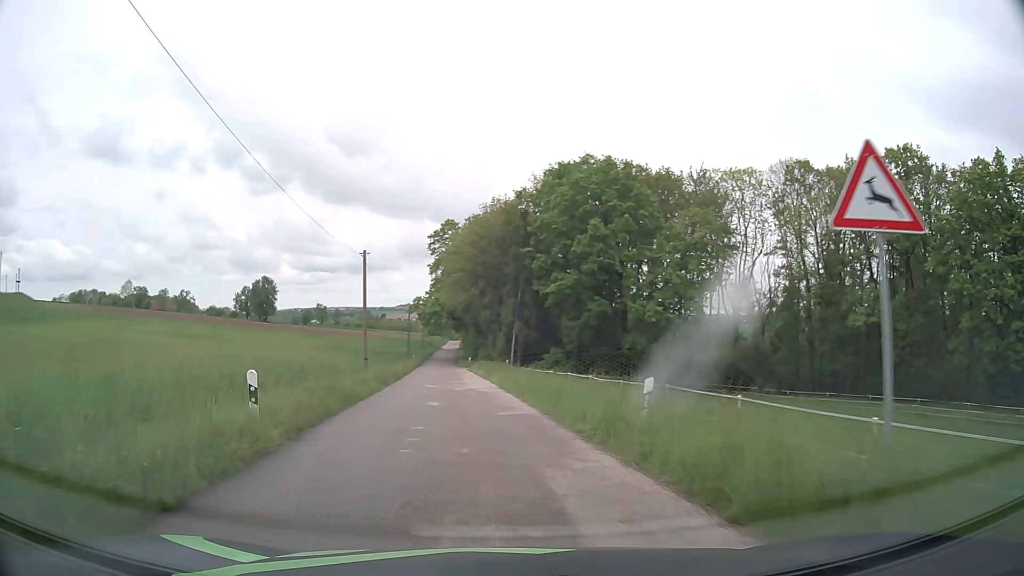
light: Day
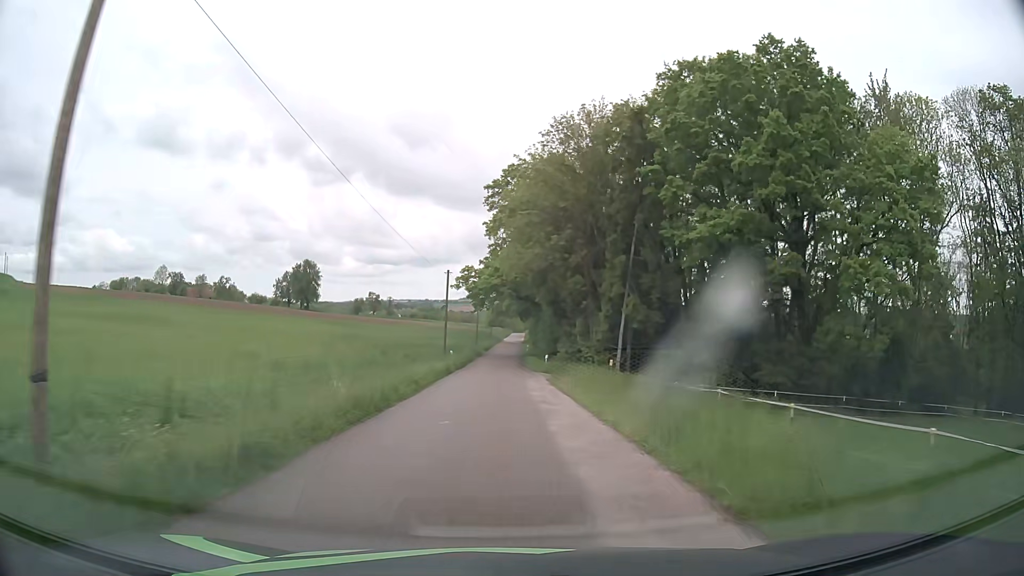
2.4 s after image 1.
(-2.6, +28.8) m; -6°
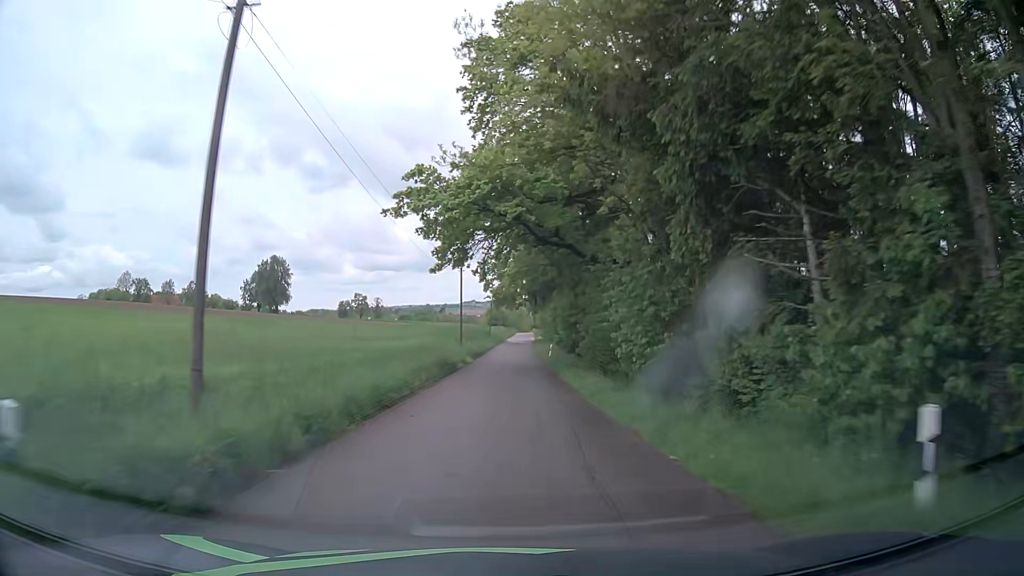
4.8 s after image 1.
(-0.3, +37.9) m; 0°
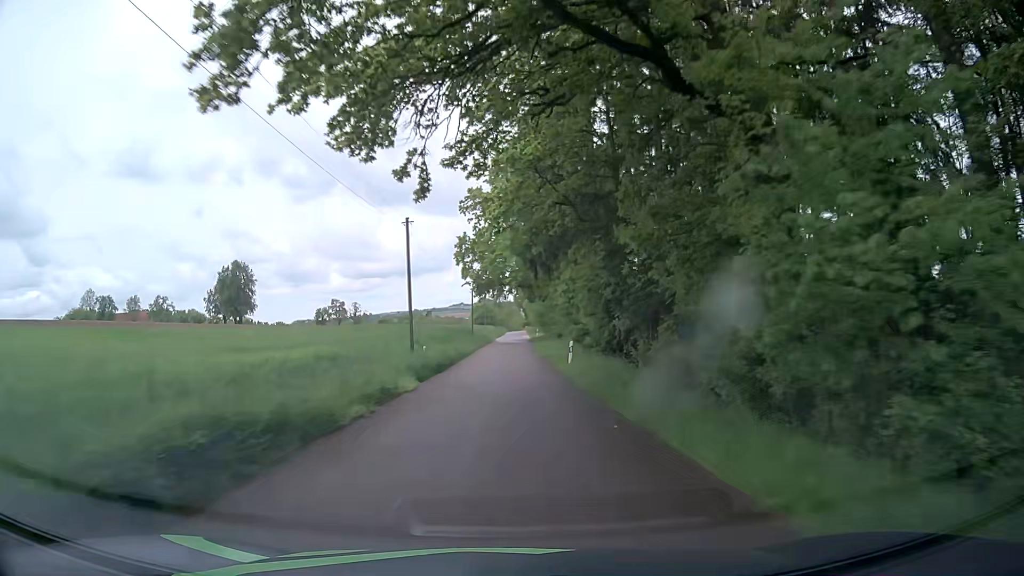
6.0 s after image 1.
(+0.1, +21.6) m; +1°
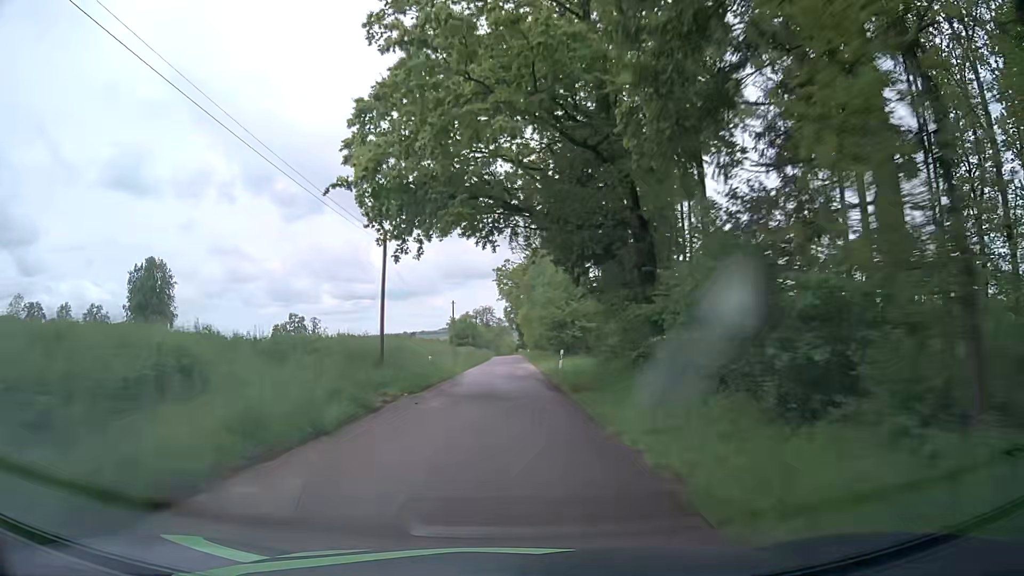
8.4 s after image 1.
(+0.4, +46.4) m; +1°
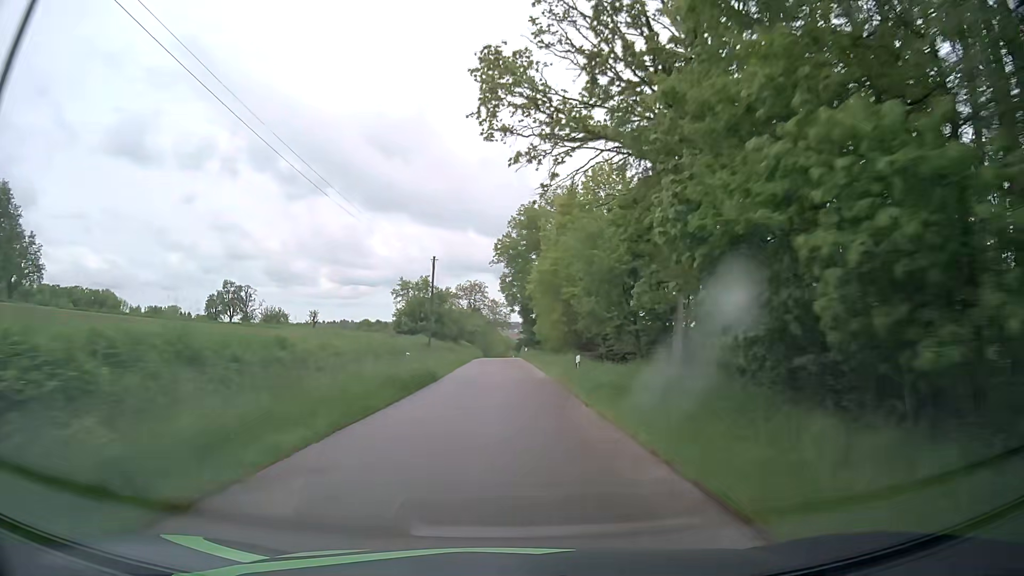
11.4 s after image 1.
(-0.3, +58.9) m; 0°
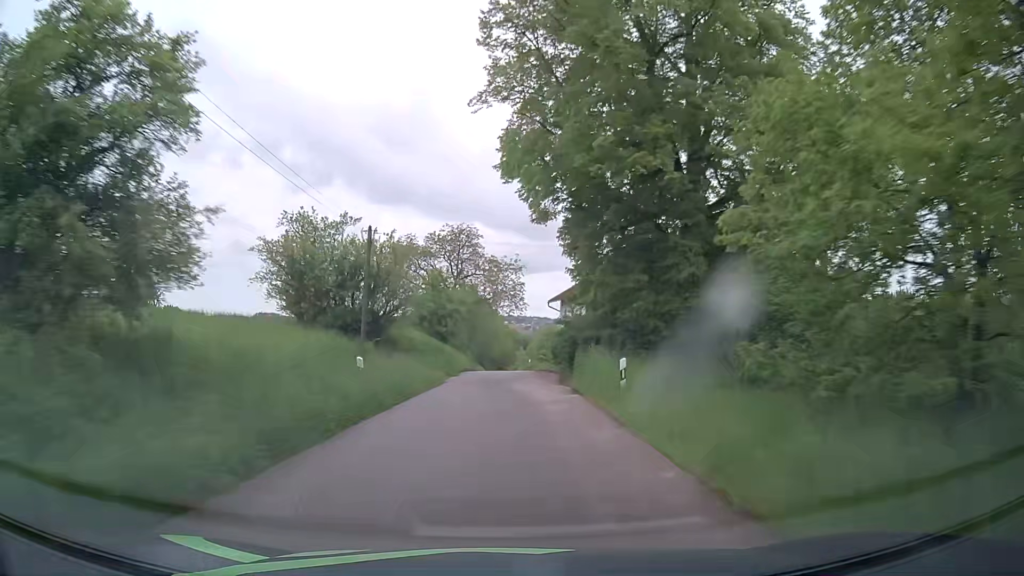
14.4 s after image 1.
(-0.5, +58.1) m; 0°
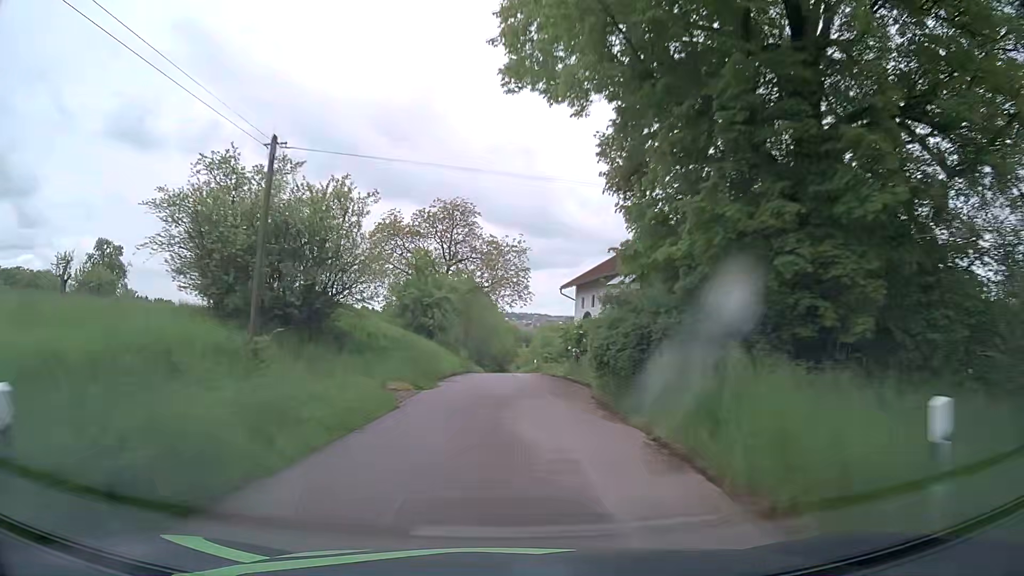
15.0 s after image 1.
(-0.1, +11.3) m; -1°
(0, +10) (0, +20) (0, +30) (0, +40) (0, +50) (0, +60) (0, +70) (0, +80) (0, +90) (0, +100) m
